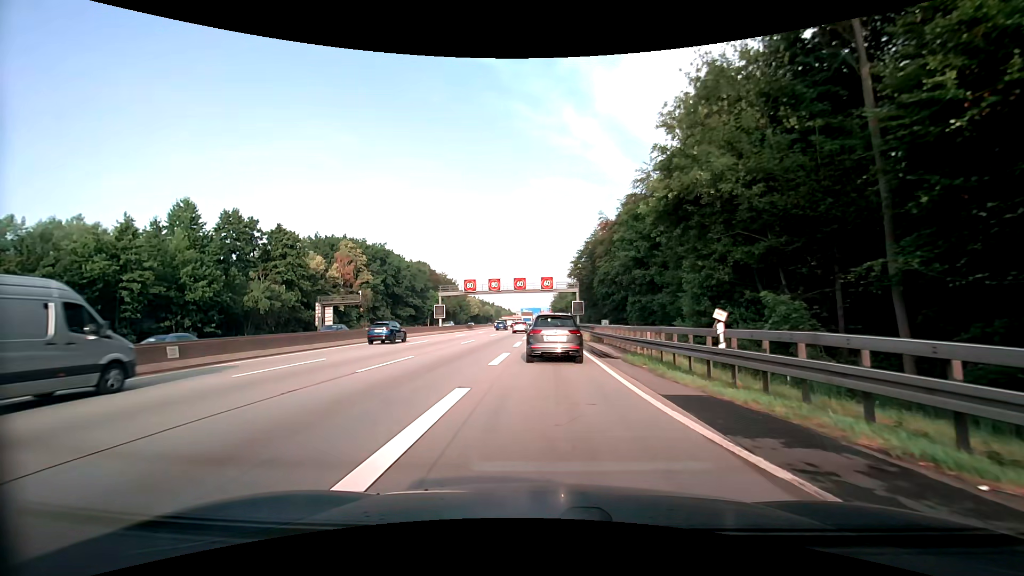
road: motorway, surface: asphalt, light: Day
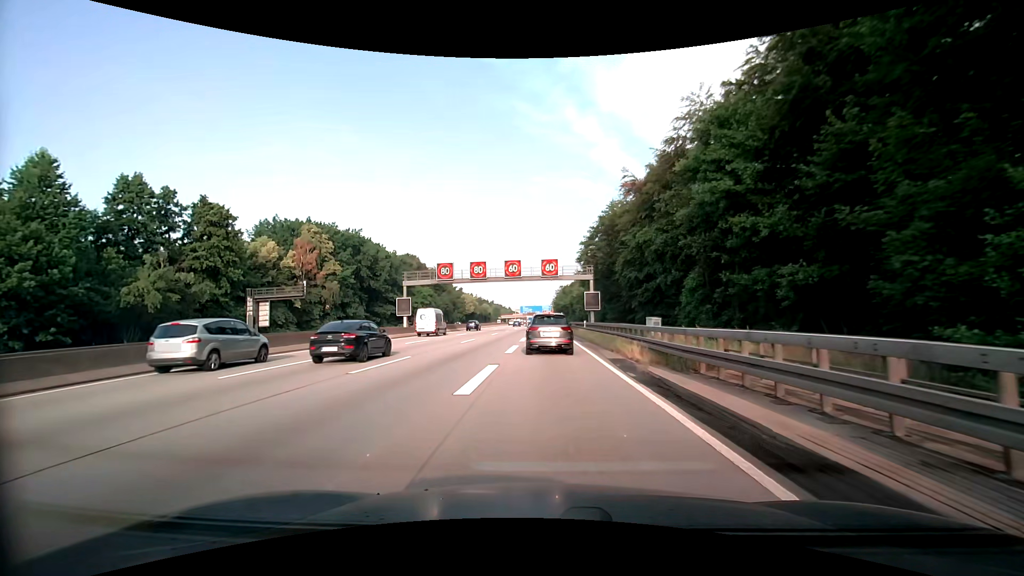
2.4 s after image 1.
(+0.1, +19.1) m; 0°
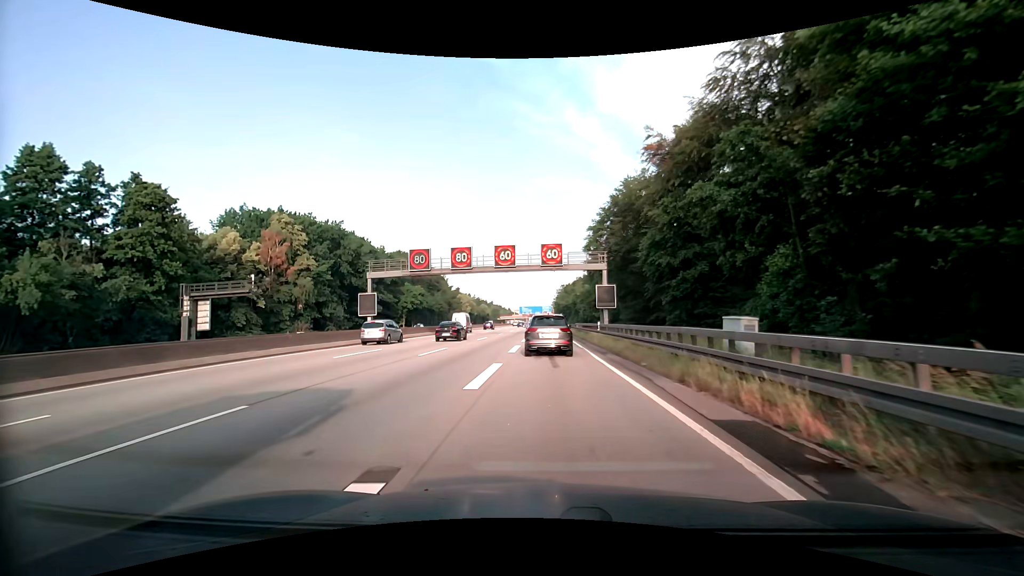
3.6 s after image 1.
(+0.1, +11.0) m; +1°
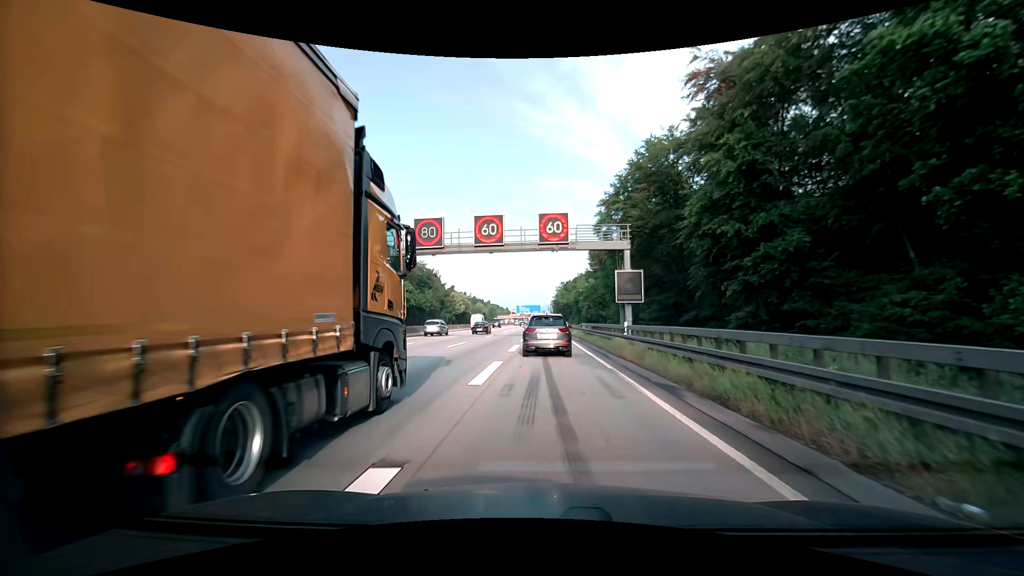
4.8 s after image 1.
(-0.1, +11.5) m; -1°
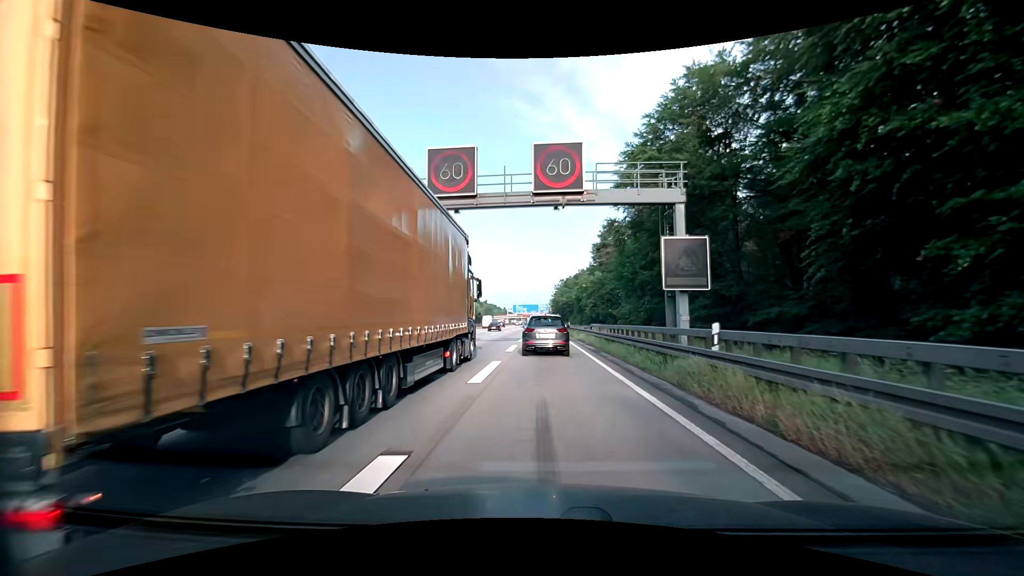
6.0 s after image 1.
(+0.1, +11.6) m; +1°
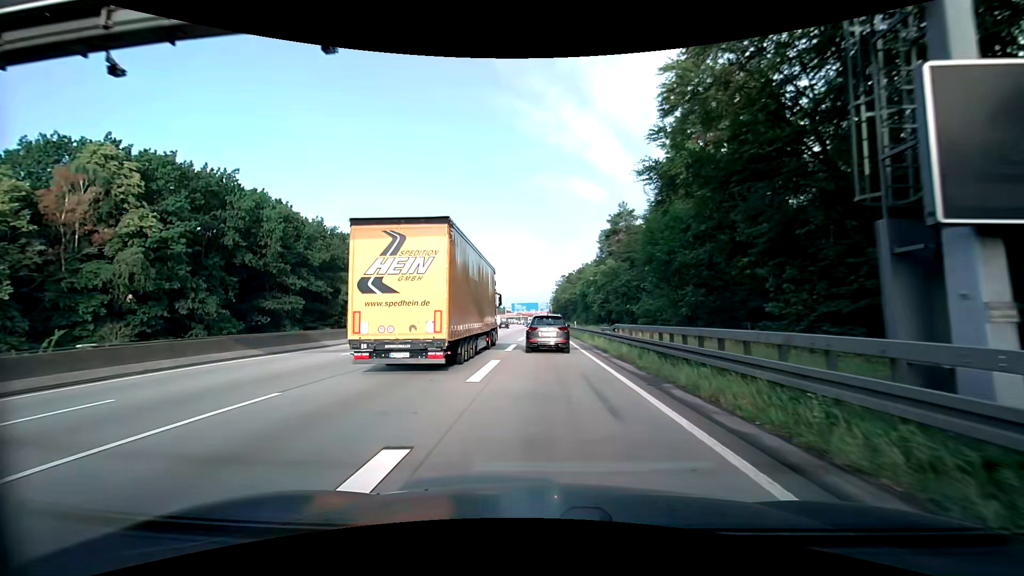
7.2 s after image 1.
(0.0, +11.8) m; 0°
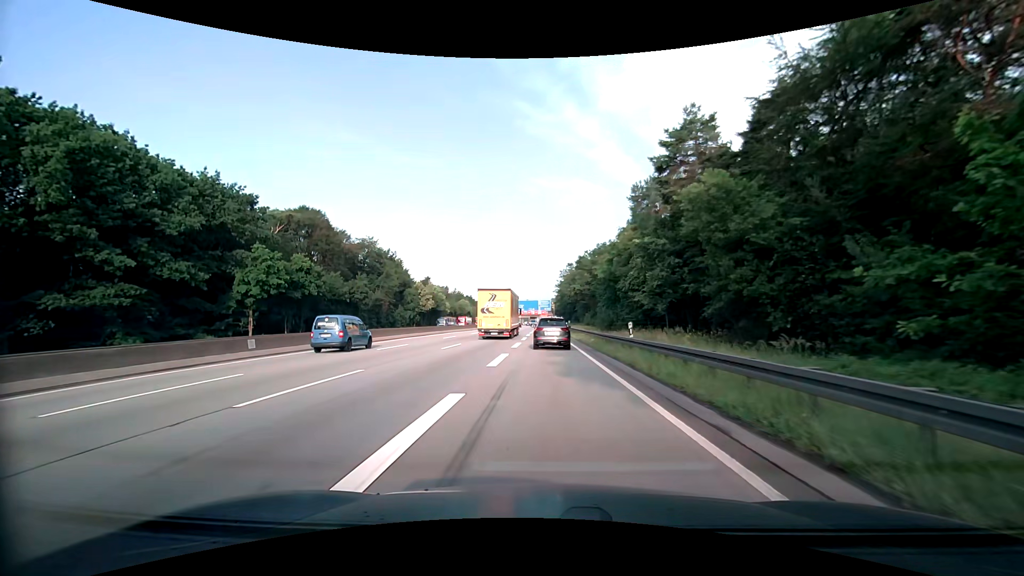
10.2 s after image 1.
(+0.1, +32.0) m; 0°
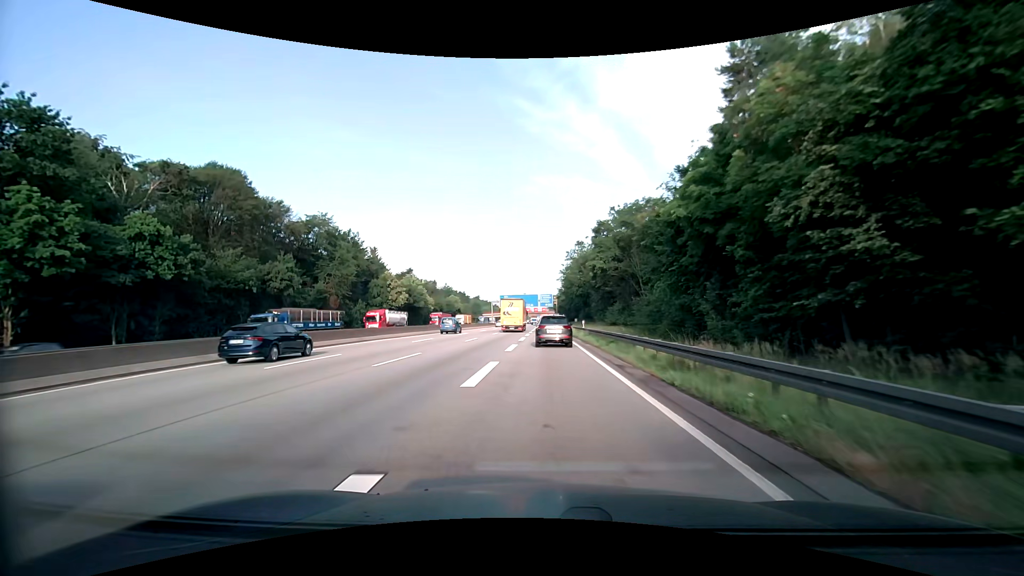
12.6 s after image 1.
(-0.1, +29.2) m; 0°
(0, +10) (0, +20) (0, +30) (0, +40) (0, +50) (0, +60) (0, +70) (0, +80) (0, +90) (0, +100) m
